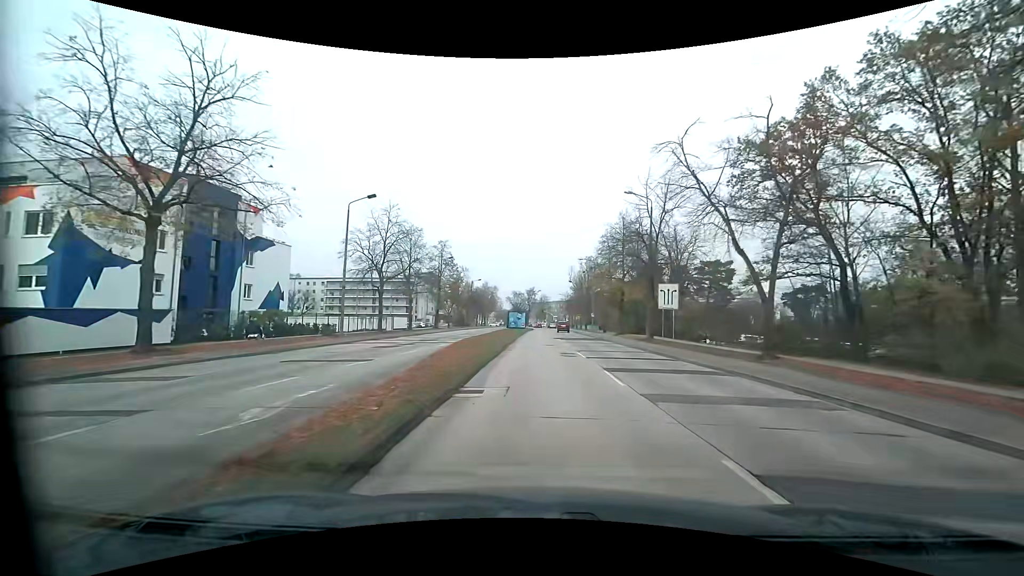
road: tertiary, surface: concrete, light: Day
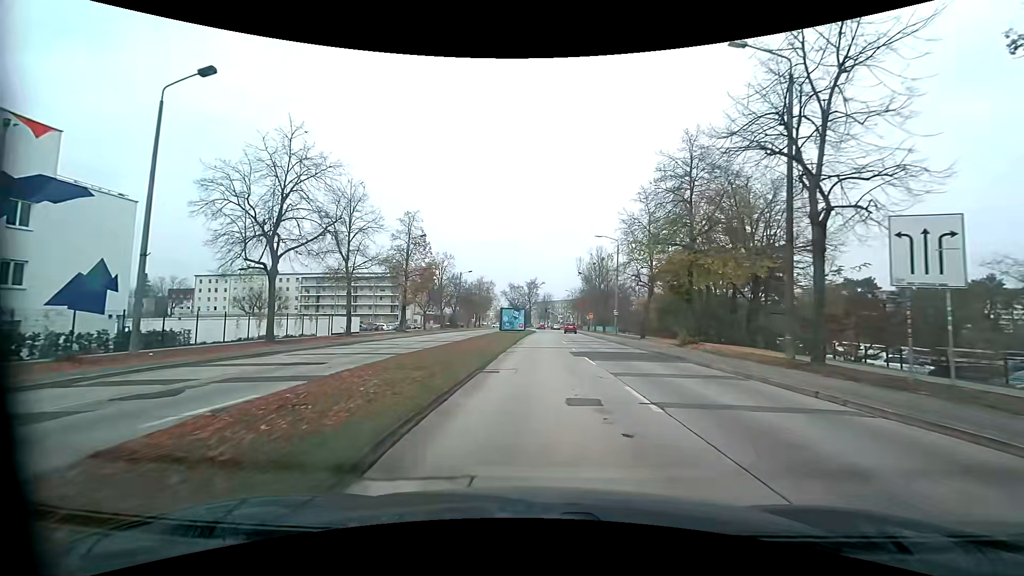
(-0.1, +20.9) m; -1°
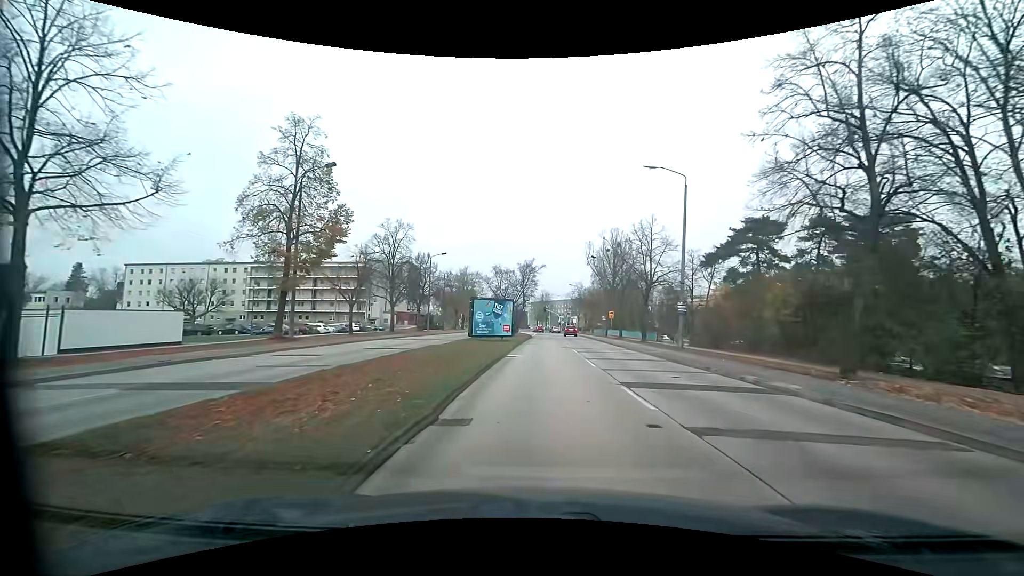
(0.0, +26.5) m; 0°
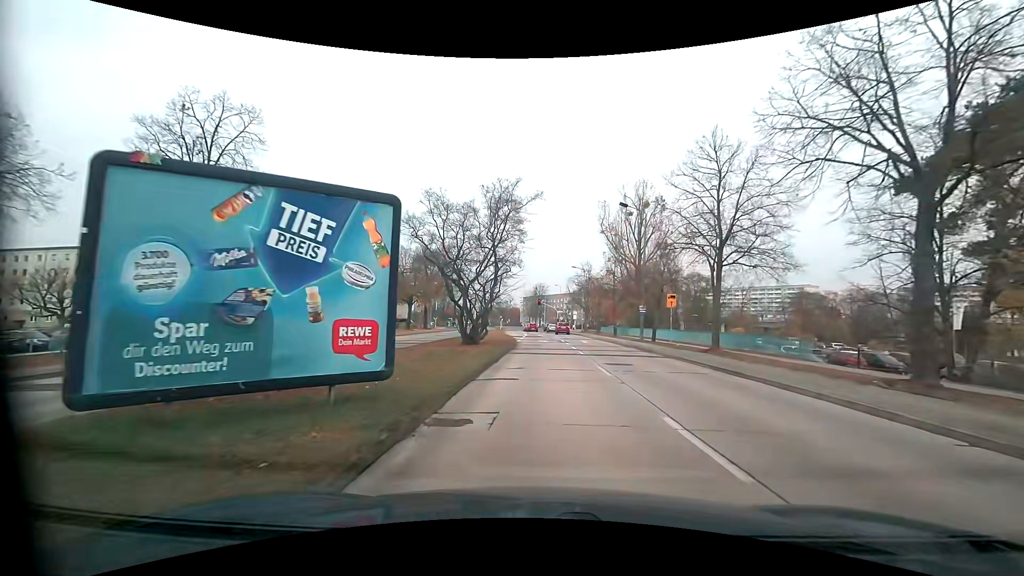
(+0.3, +30.1) m; +1°
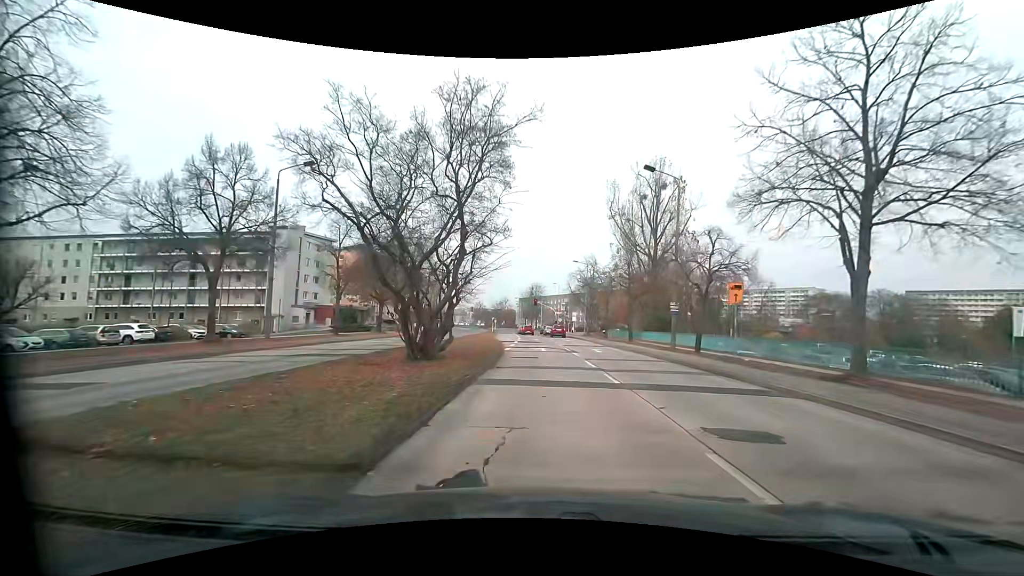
(0.0, +10.6) m; +1°
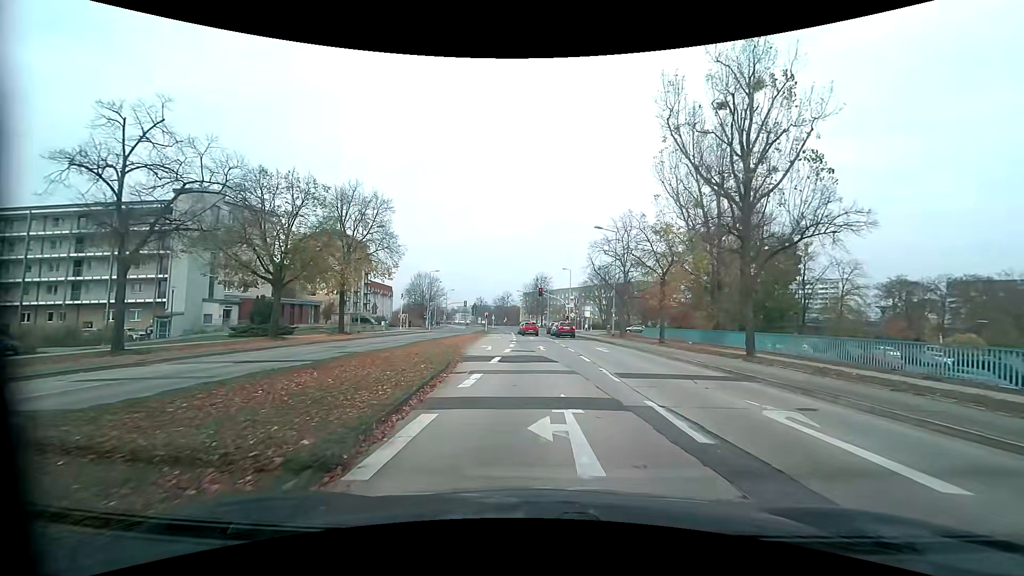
(-0.6, +22.7) m; -1°
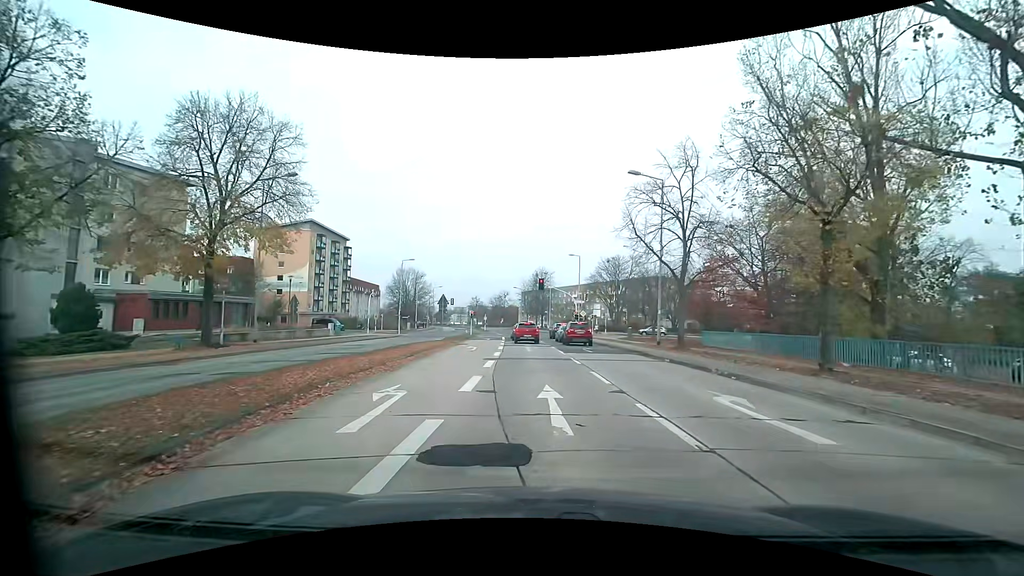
(-0.4, +18.2) m; 0°
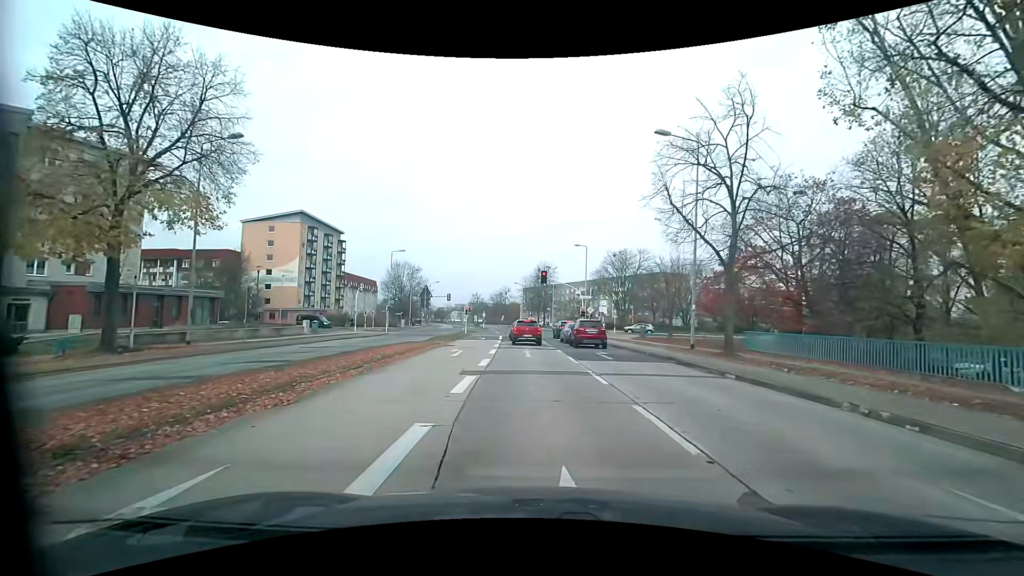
(-0.1, +6.2) m; -1°
